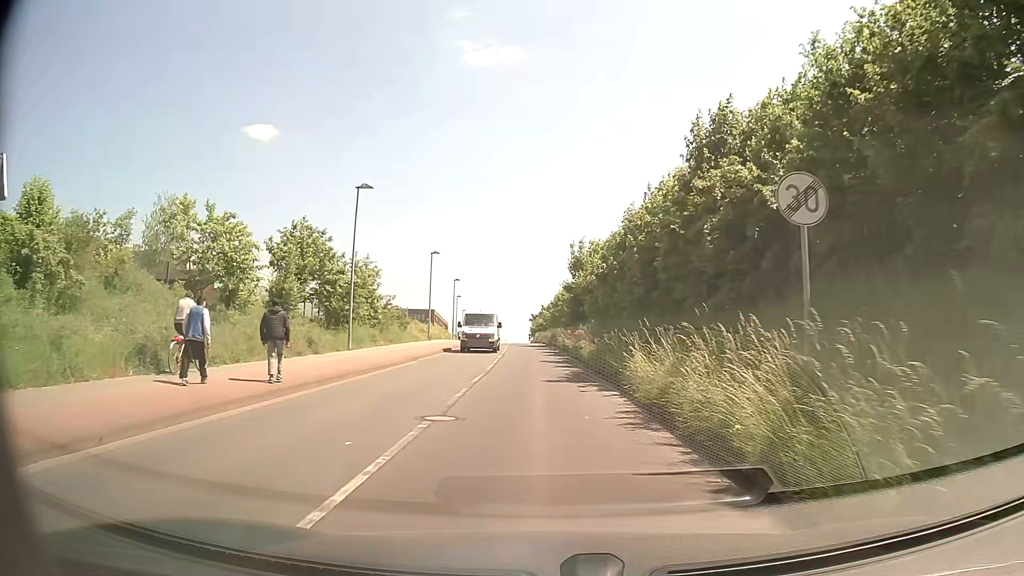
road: tertiary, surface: asphalt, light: Day
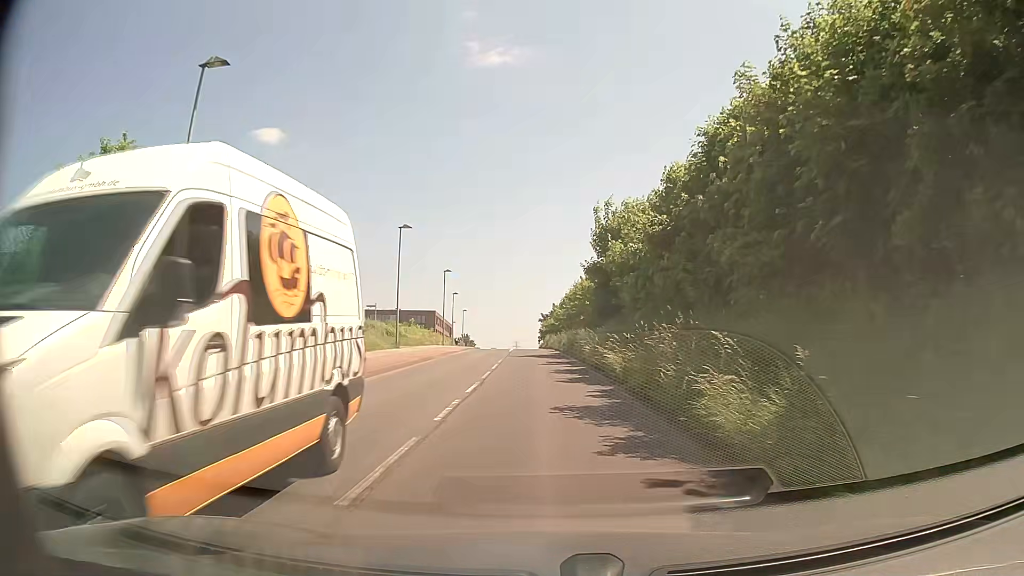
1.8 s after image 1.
(+0.1, +16.4) m; -1°
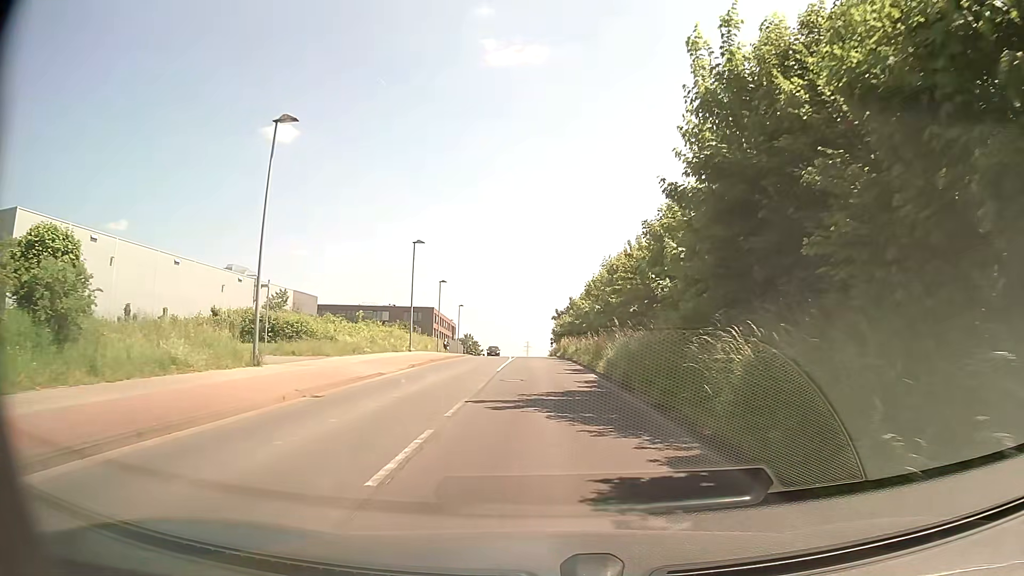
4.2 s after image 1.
(-0.1, +22.4) m; 0°
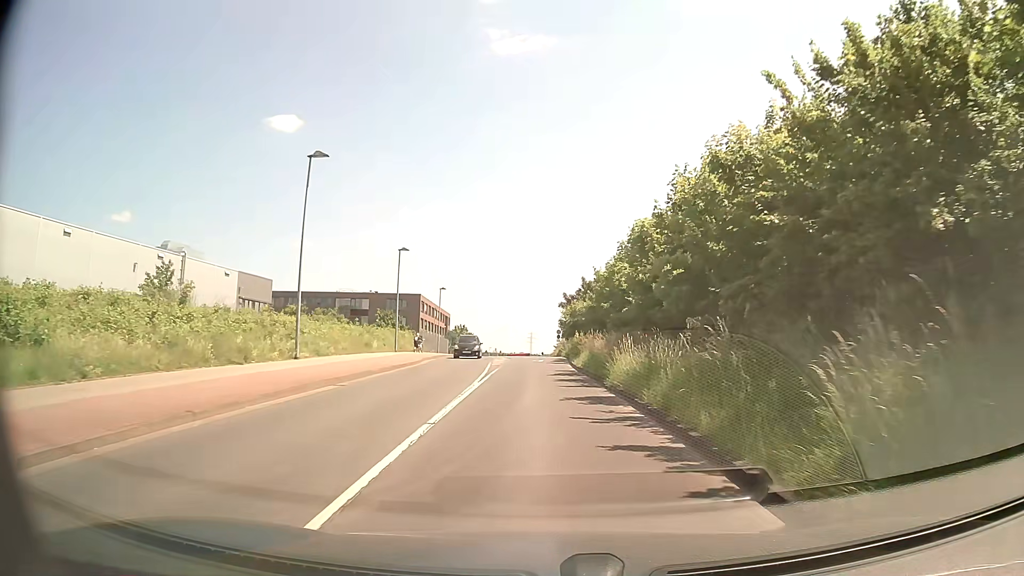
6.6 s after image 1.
(-0.3, +22.3) m; -1°
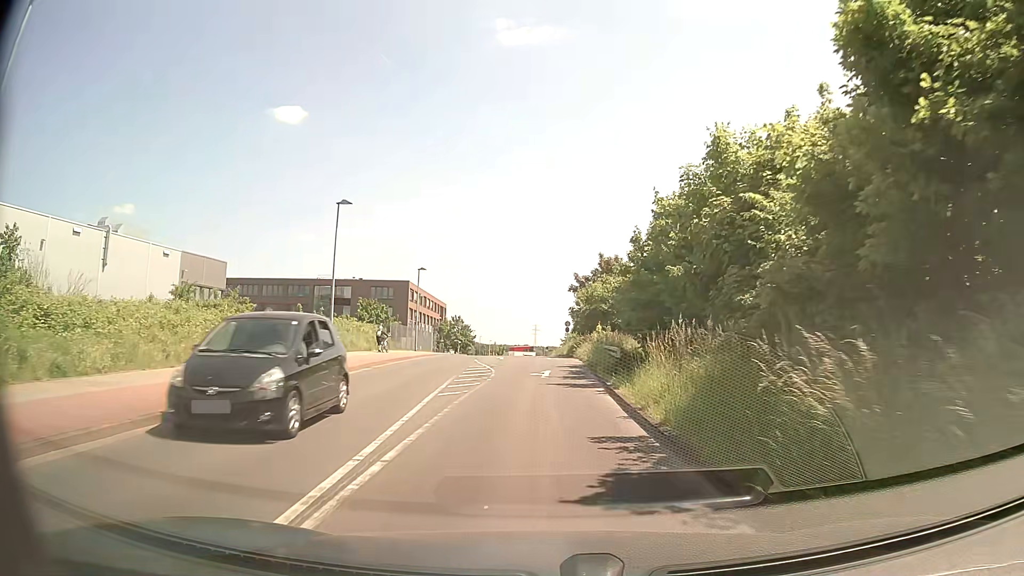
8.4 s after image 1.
(-0.1, +16.4) m; 0°
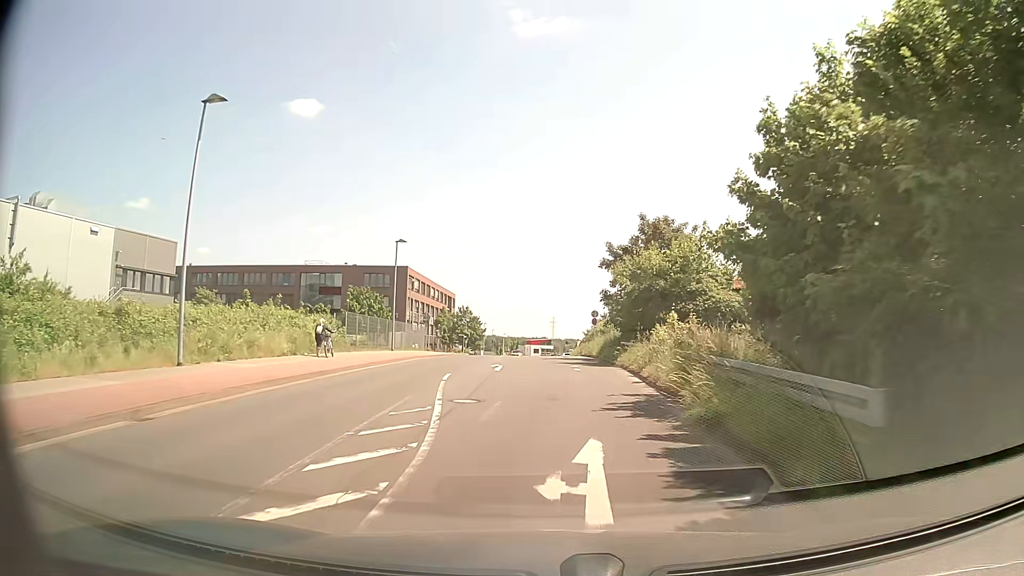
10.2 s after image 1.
(-0.2, +16.0) m; -2°
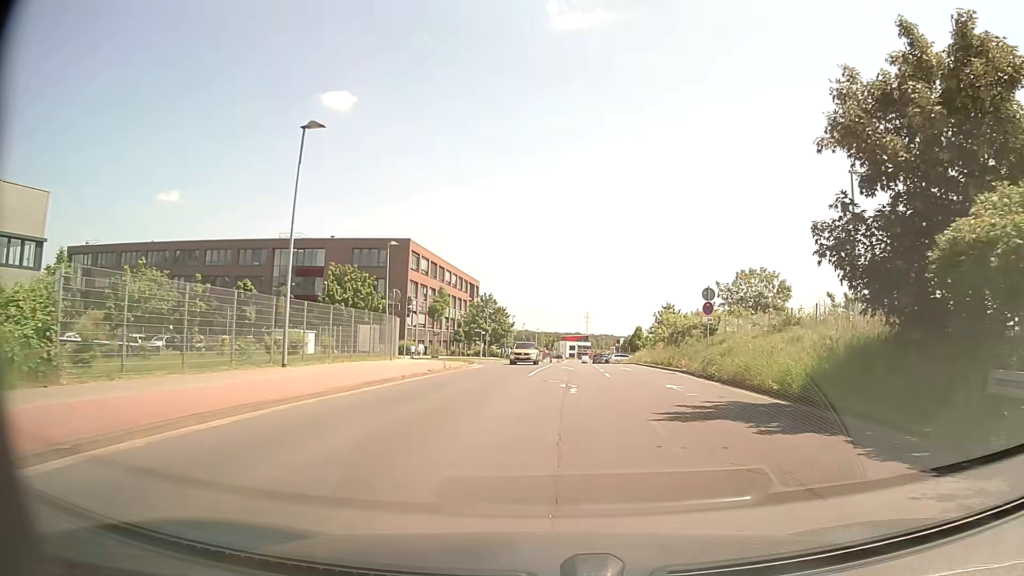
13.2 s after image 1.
(-1.4, +26.3) m; -3°
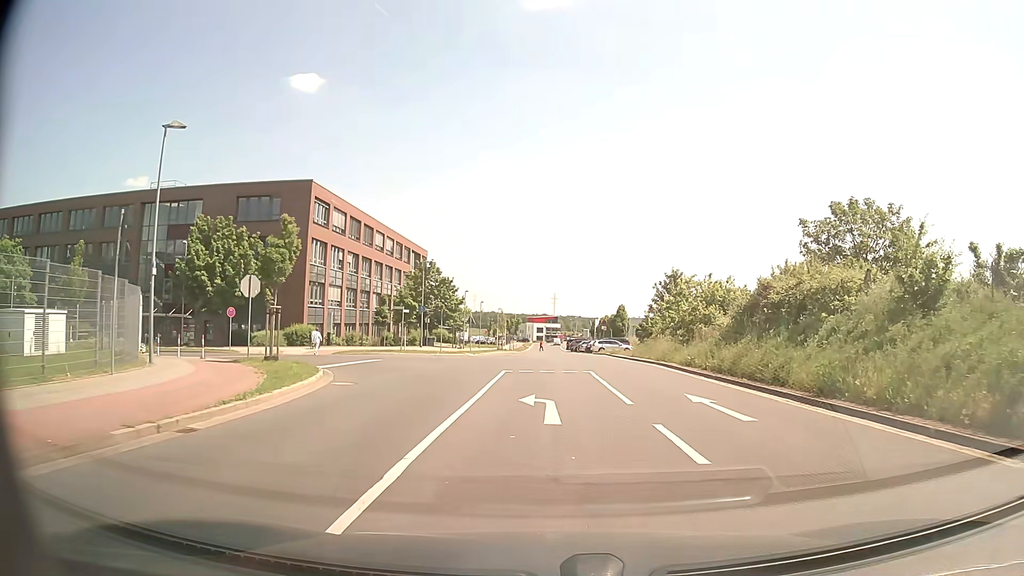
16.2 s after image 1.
(+0.9, +24.4) m; +3°
